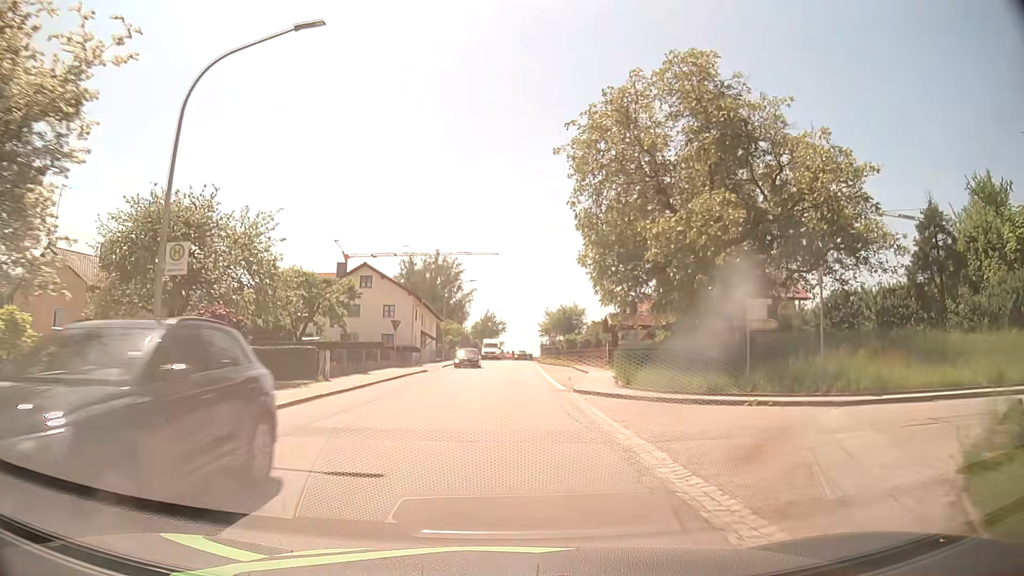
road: tertiary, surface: asphalt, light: Day
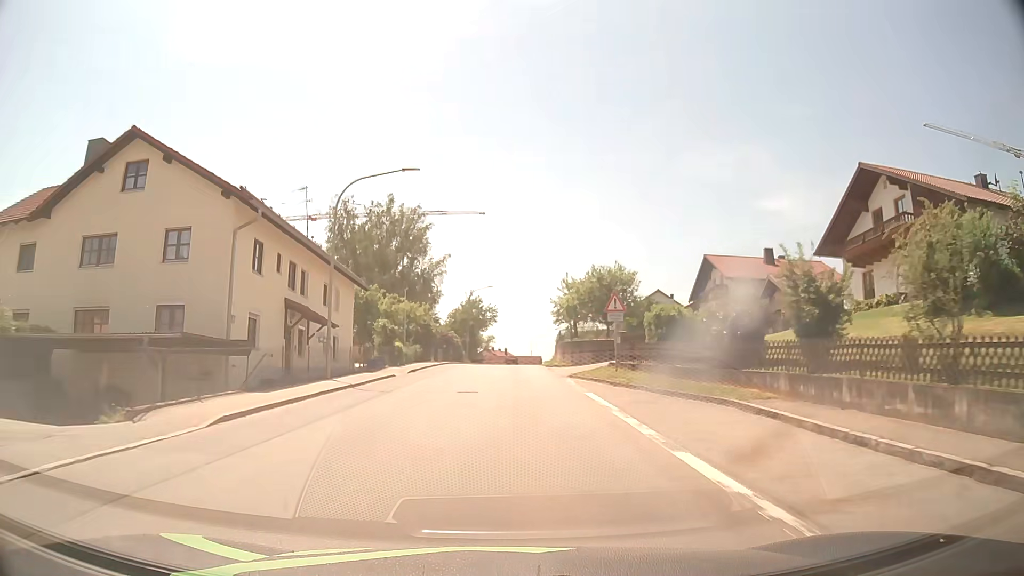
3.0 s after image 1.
(0.0, +38.0) m; +1°
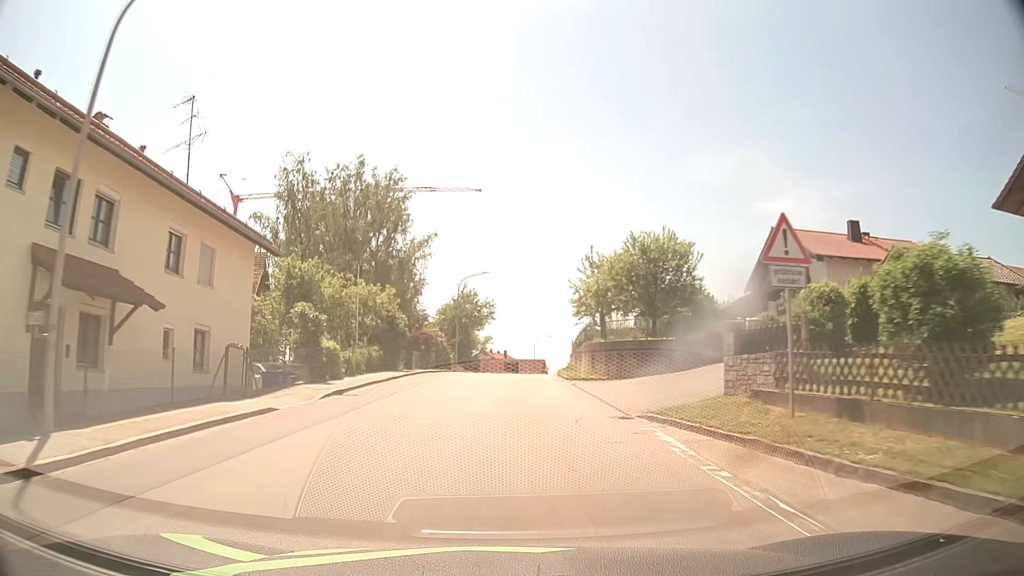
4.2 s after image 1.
(0.0, +15.2) m; 0°
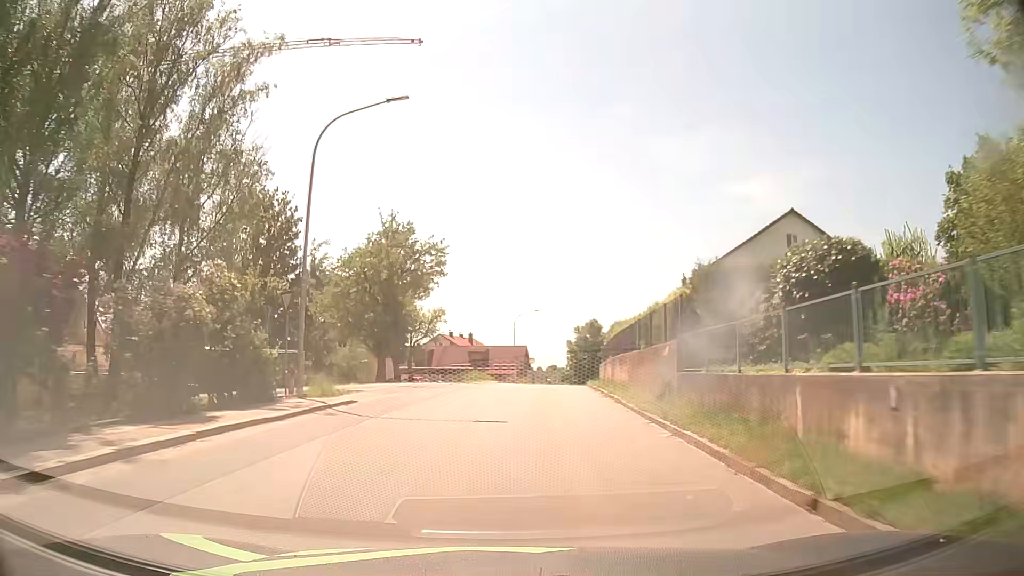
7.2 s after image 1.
(+0.4, +38.1) m; +3°
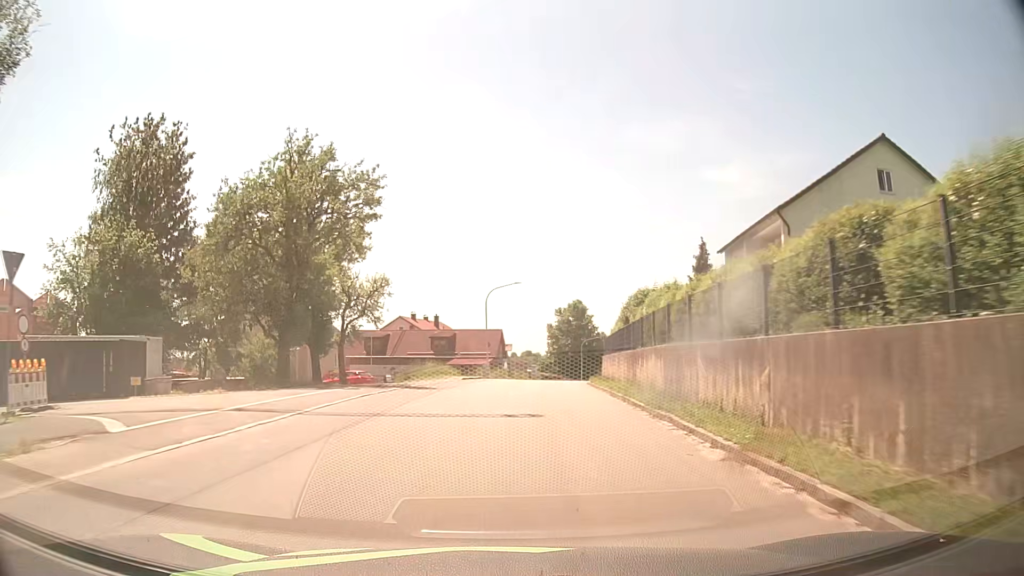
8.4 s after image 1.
(+0.2, +15.4) m; +2°
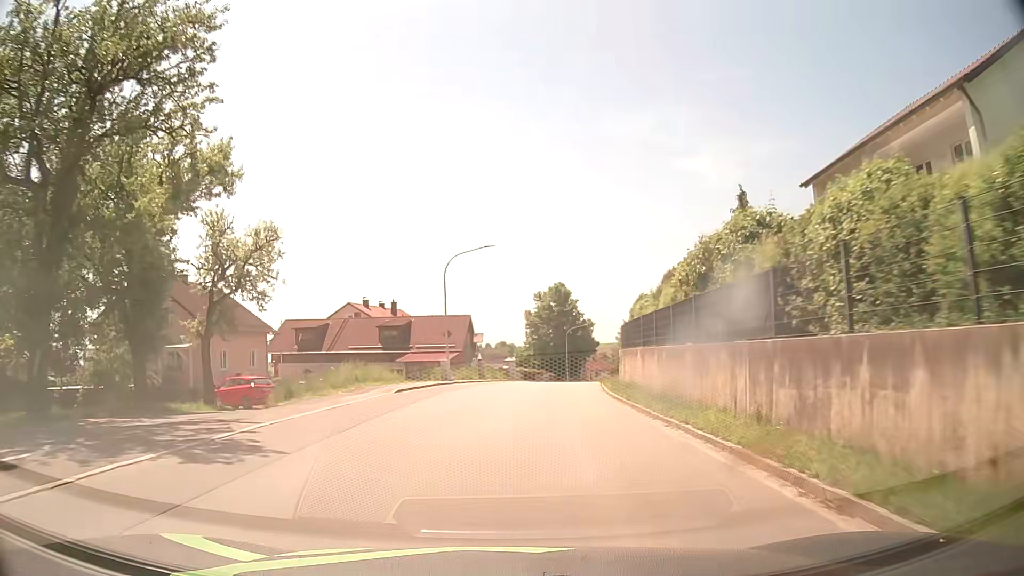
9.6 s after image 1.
(+0.4, +15.6) m; +2°
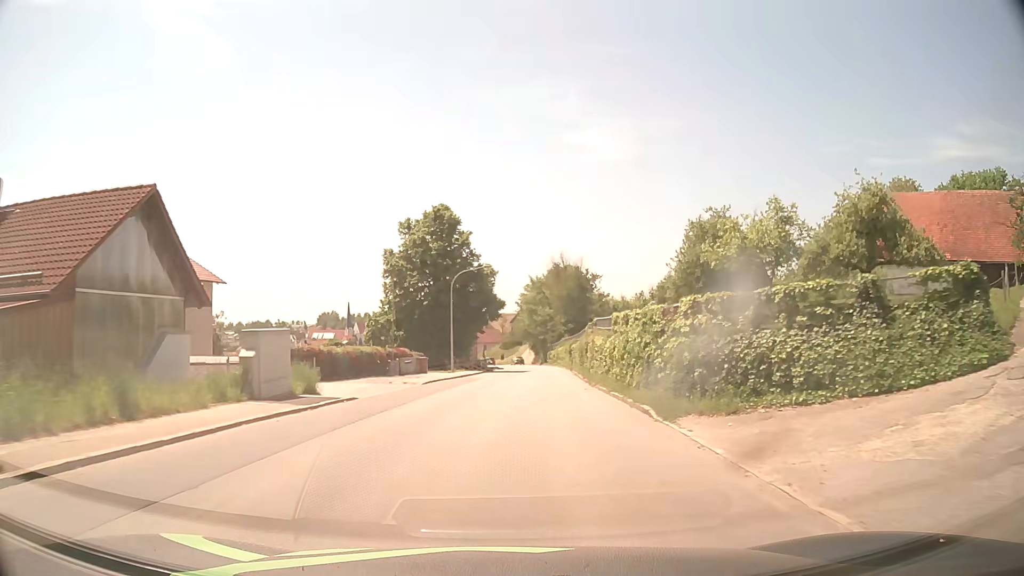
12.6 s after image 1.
(+2.9, +39.2) m; +10°
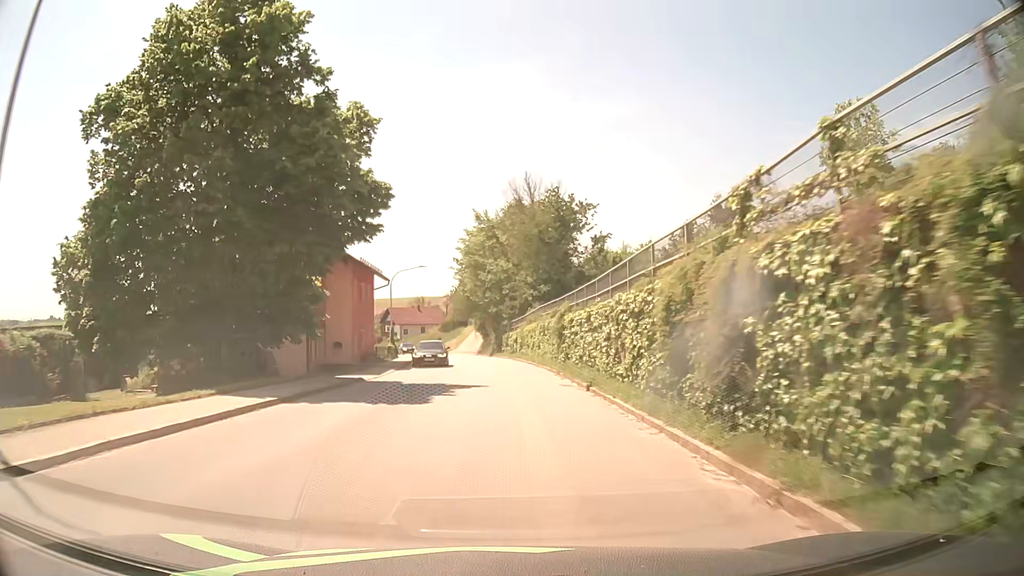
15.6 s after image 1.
(+2.0, +39.6) m; +4°
(0, +10) (0, +20) (0, +30) (-1, +40) (-2, +50) (-3, +60) (-5, +70) (-7, +79) (-10, +89) (-13, +99) m
